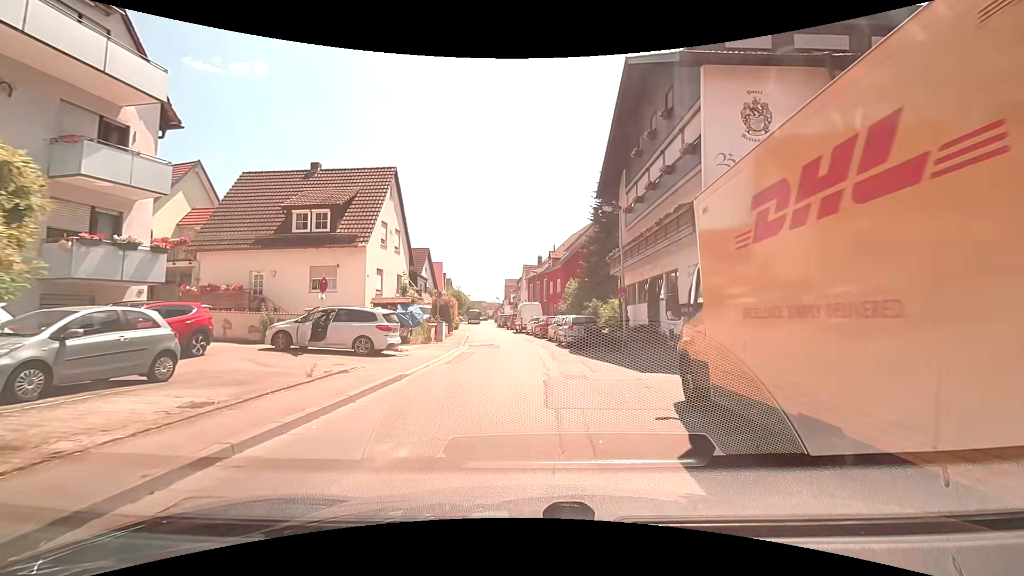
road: tertiary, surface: asphalt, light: Day
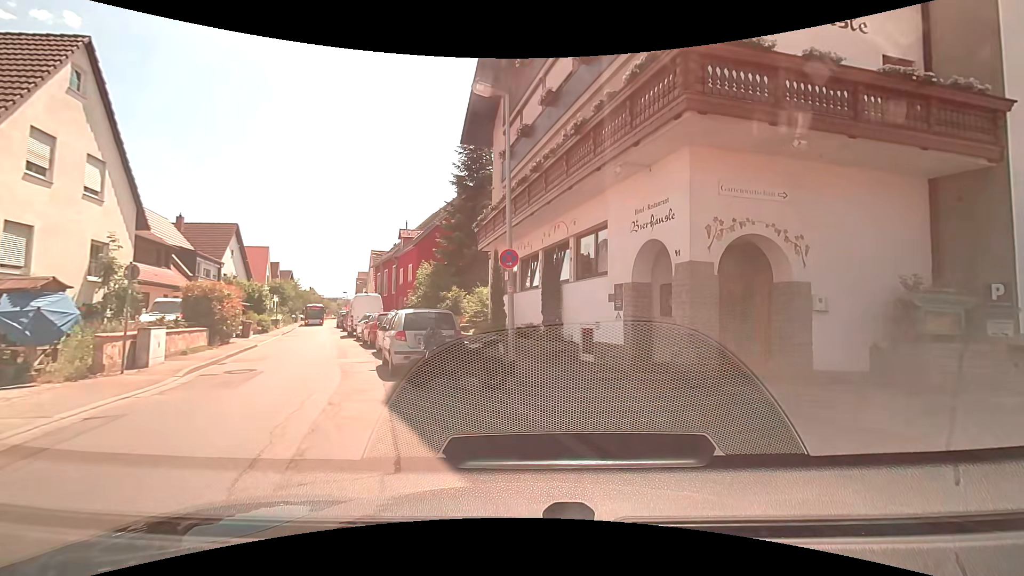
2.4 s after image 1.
(+1.2, +11.3) m; +17°
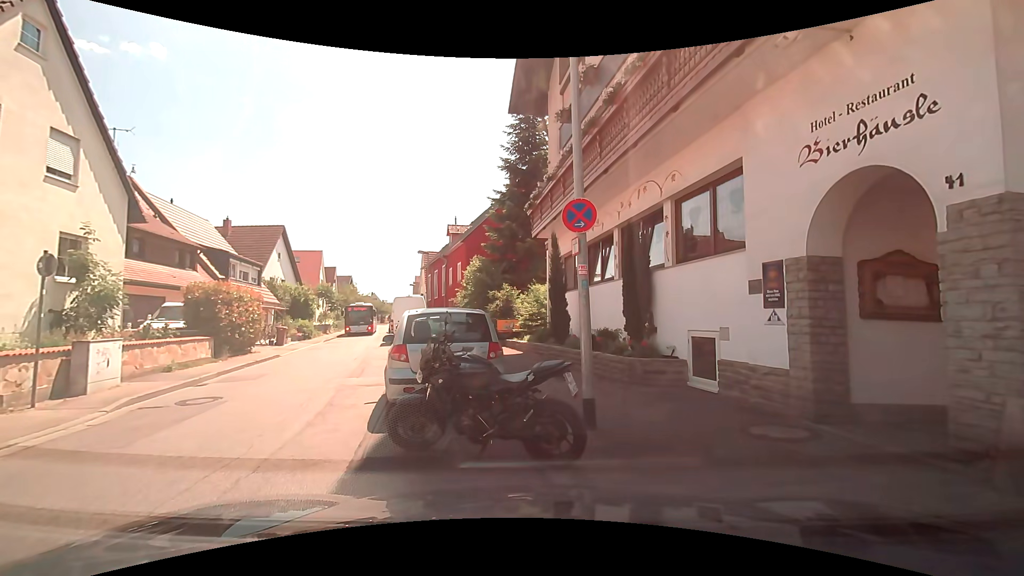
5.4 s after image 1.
(-0.2, +4.3) m; -5°
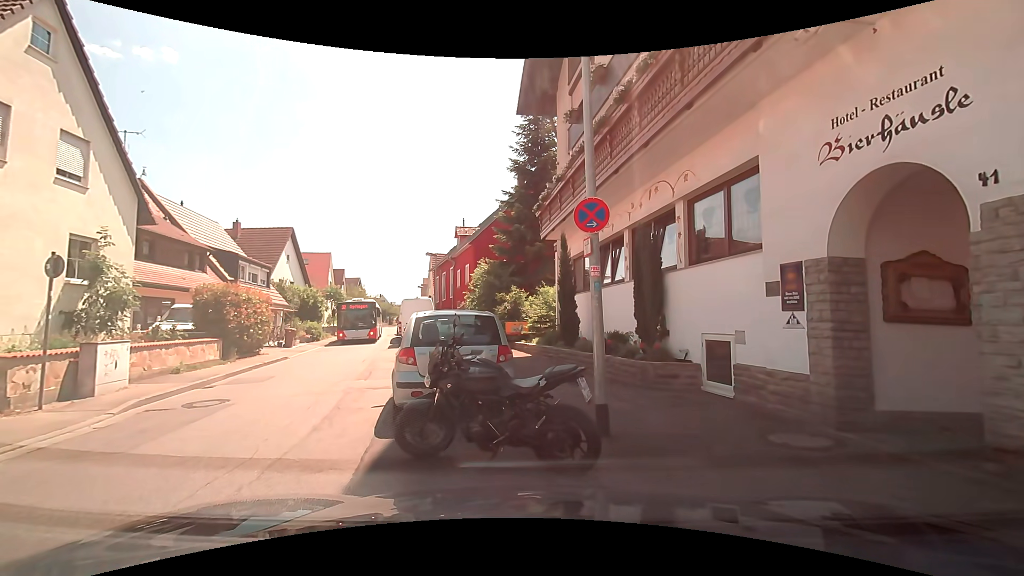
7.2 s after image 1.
(0.0, +0.2) m; 0°
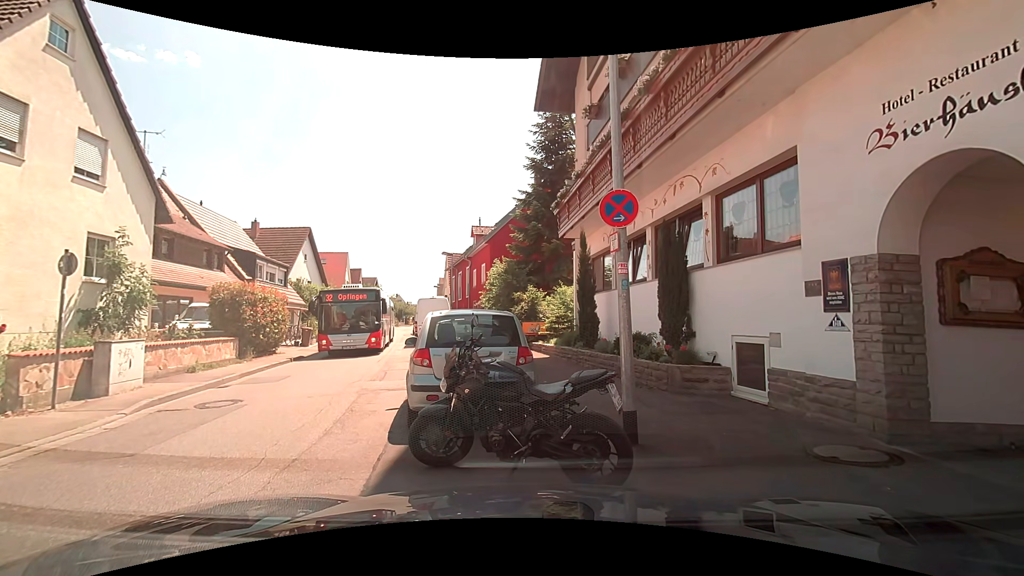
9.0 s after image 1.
(0.0, +0.4) m; 0°
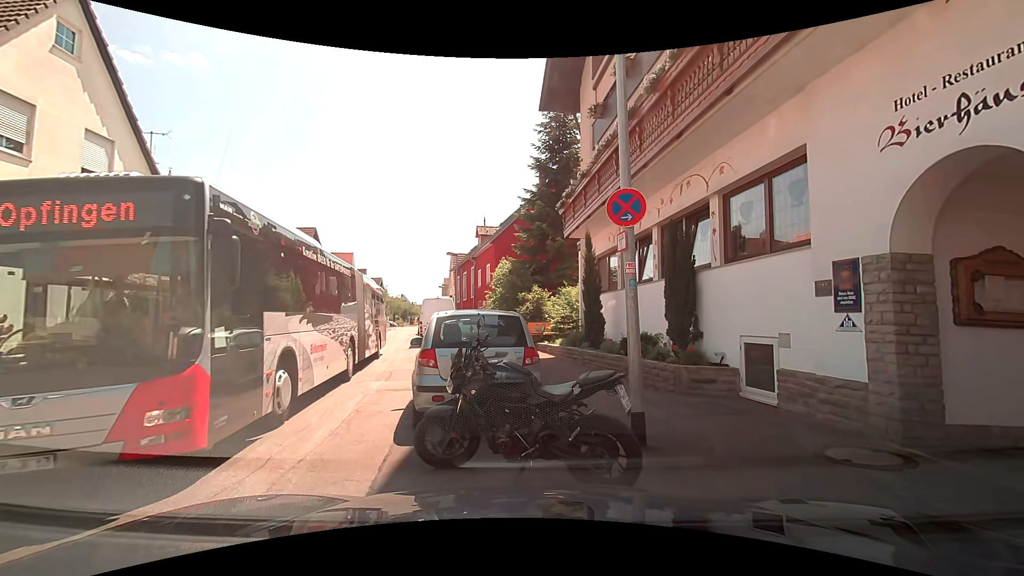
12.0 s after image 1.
(0.0, +0.1) m; 0°
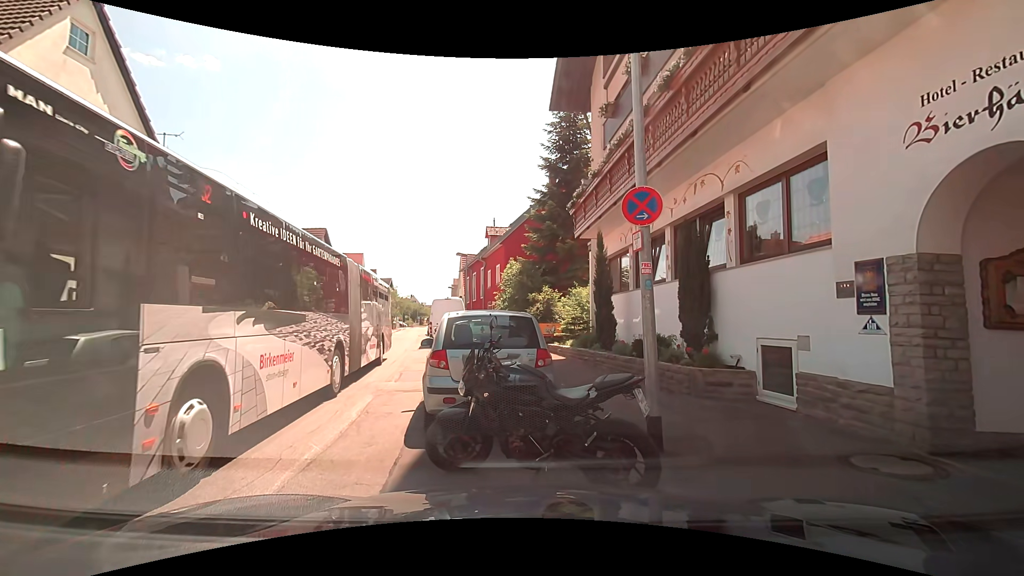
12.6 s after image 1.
(0.0, +0.1) m; 0°
